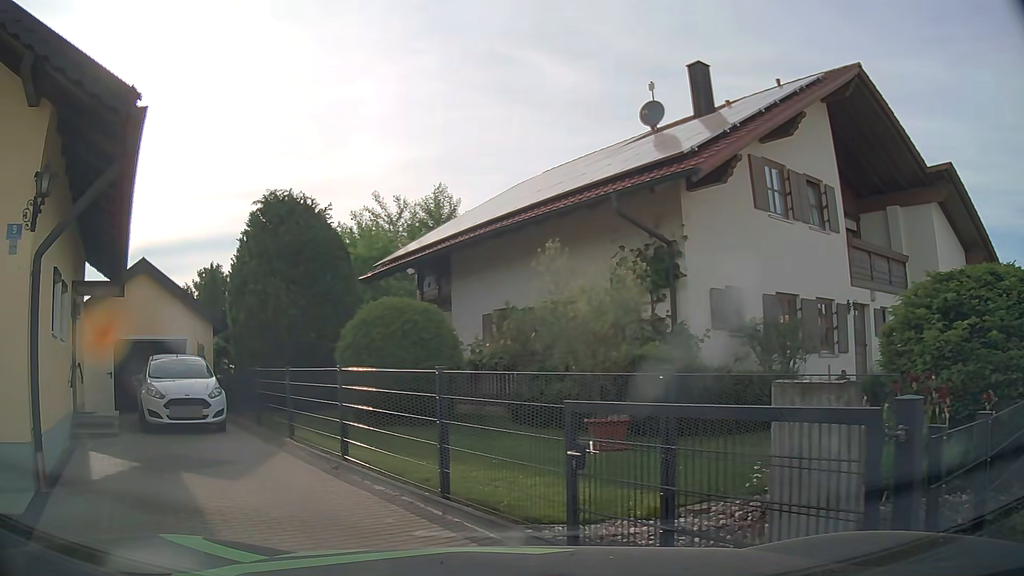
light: Day
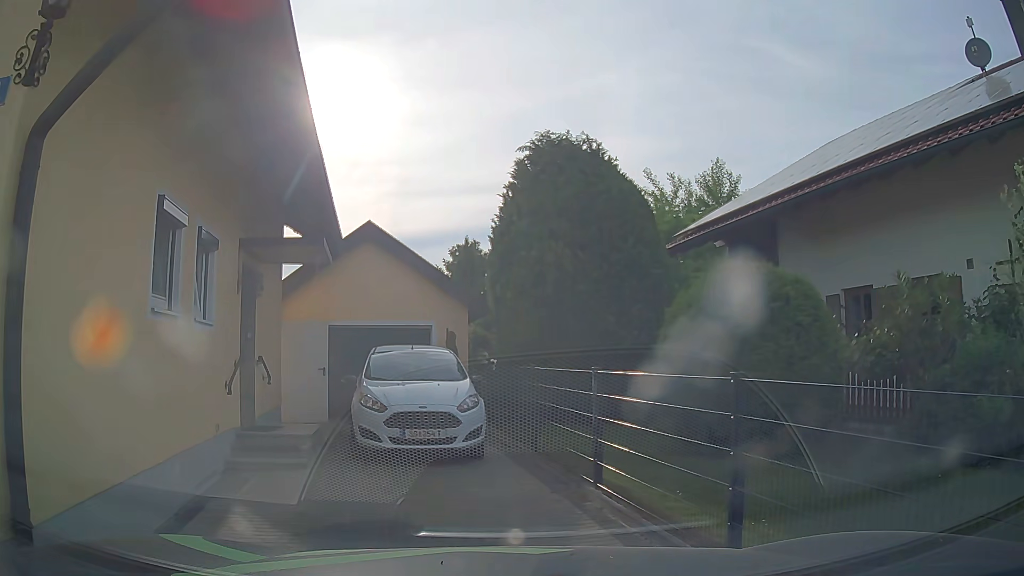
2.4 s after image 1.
(-1.1, +4.2) m; -21°
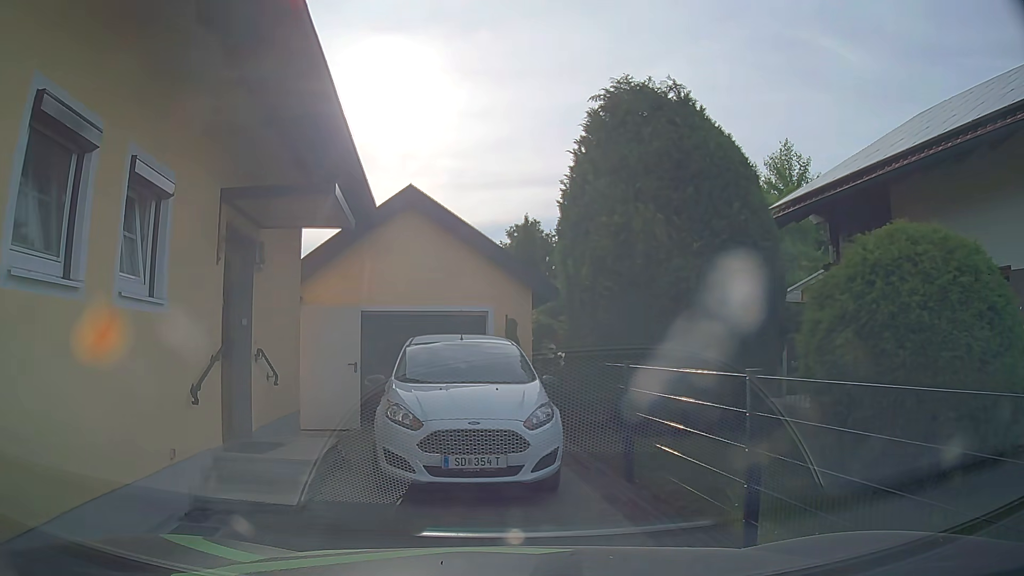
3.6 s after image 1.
(-0.2, +2.4) m; -7°
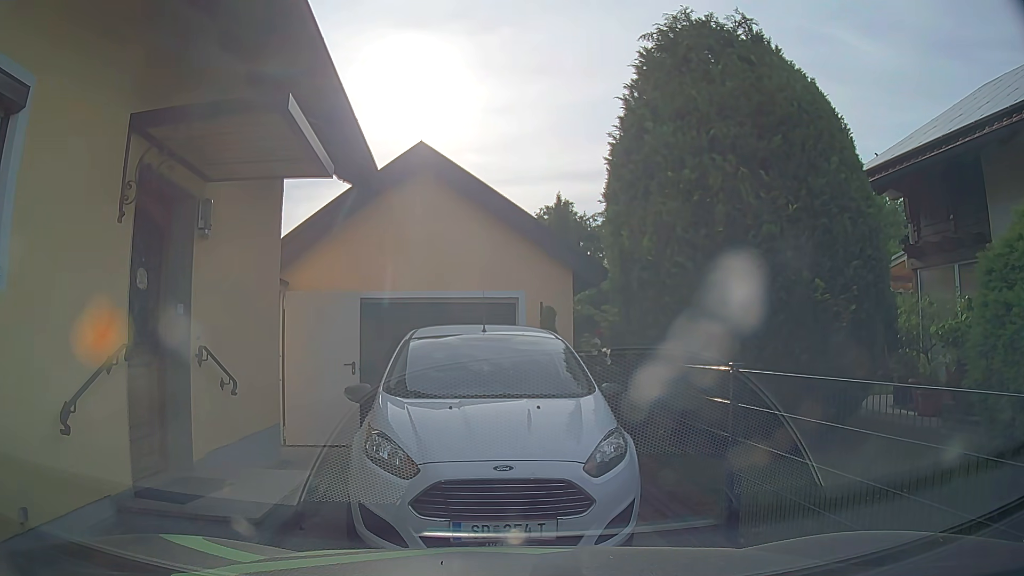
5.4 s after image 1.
(0.0, +2.0) m; -2°
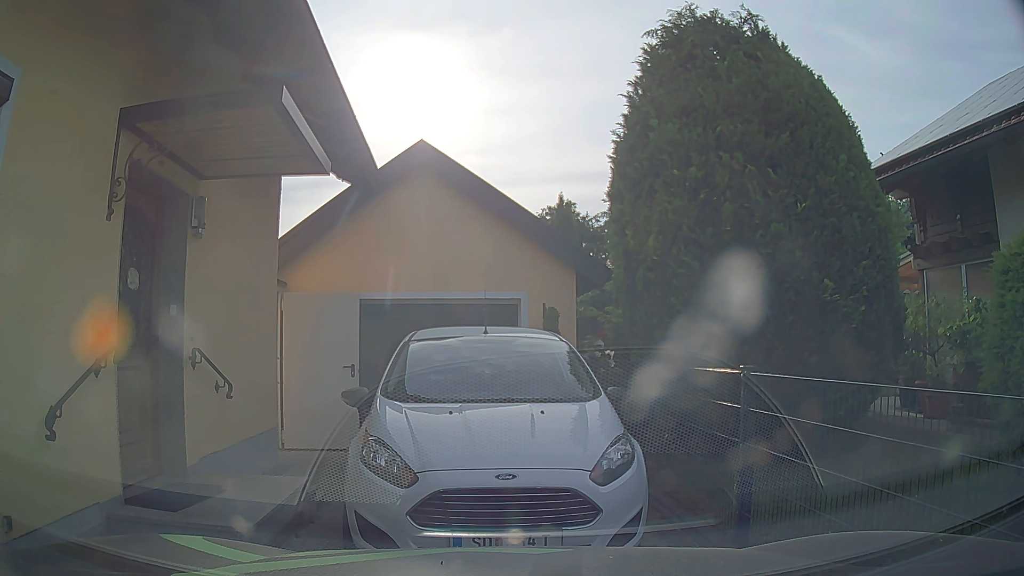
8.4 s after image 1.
(0.0, +0.2) m; 0°
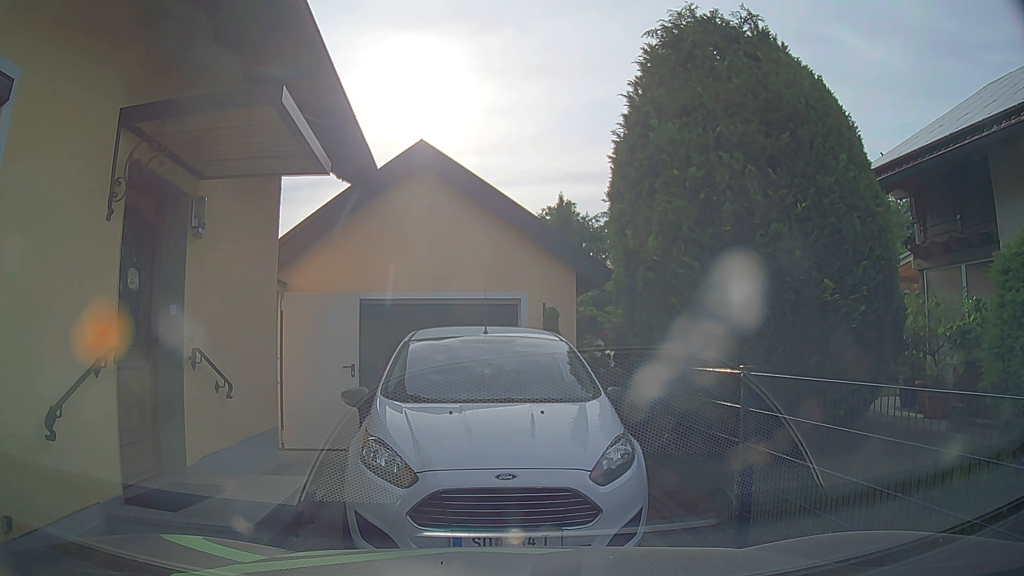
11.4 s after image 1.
(0.0, 0.0) m; 0°
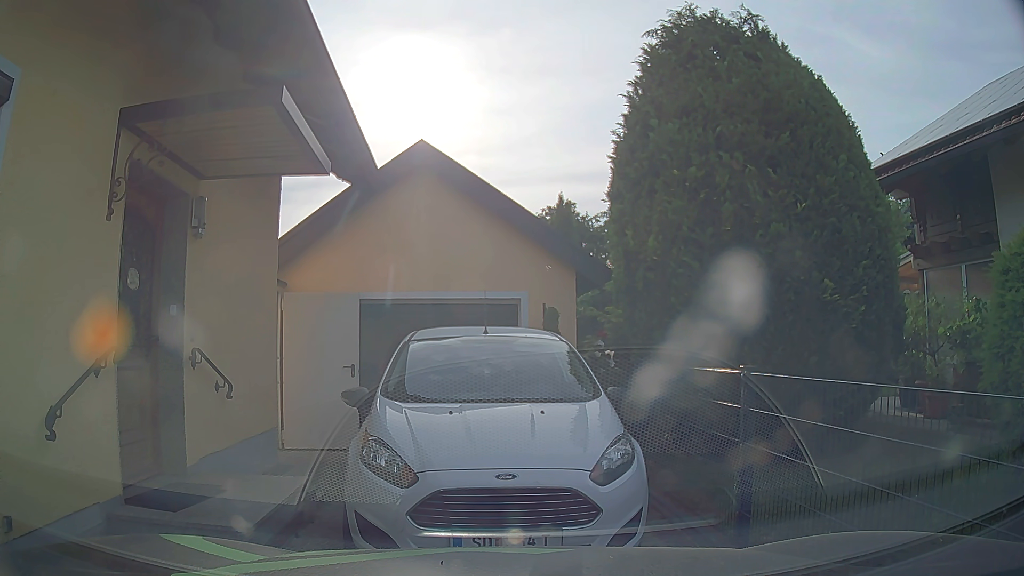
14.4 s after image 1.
(0.0, 0.0) m; 0°
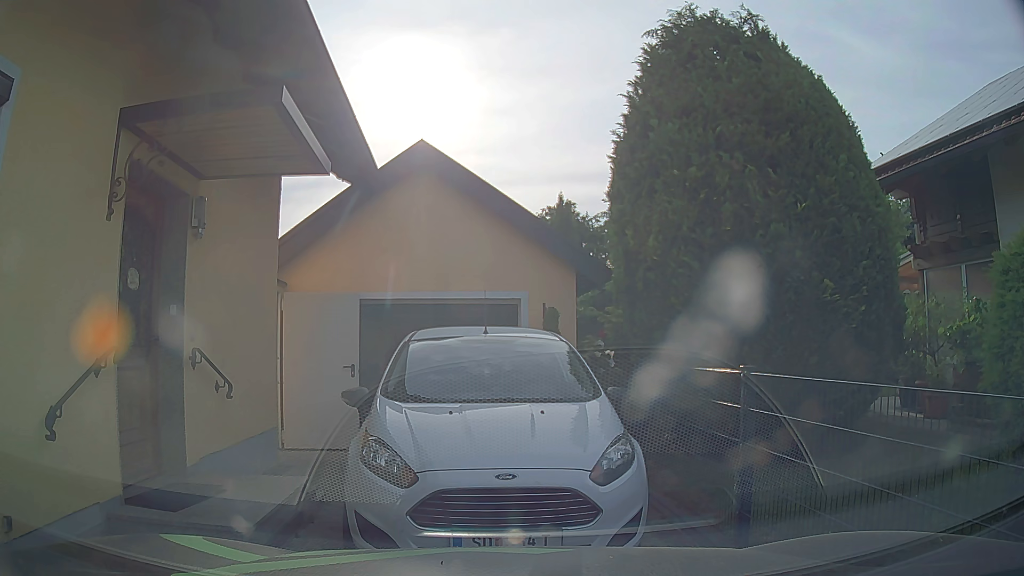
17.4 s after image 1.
(0.0, 0.0) m; 0°
